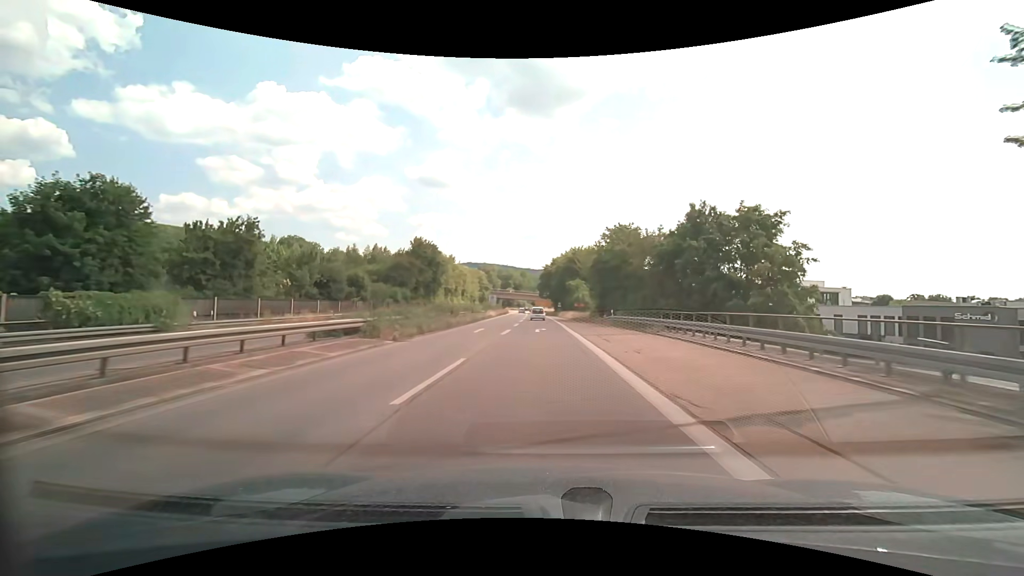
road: trunk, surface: asphalt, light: Day
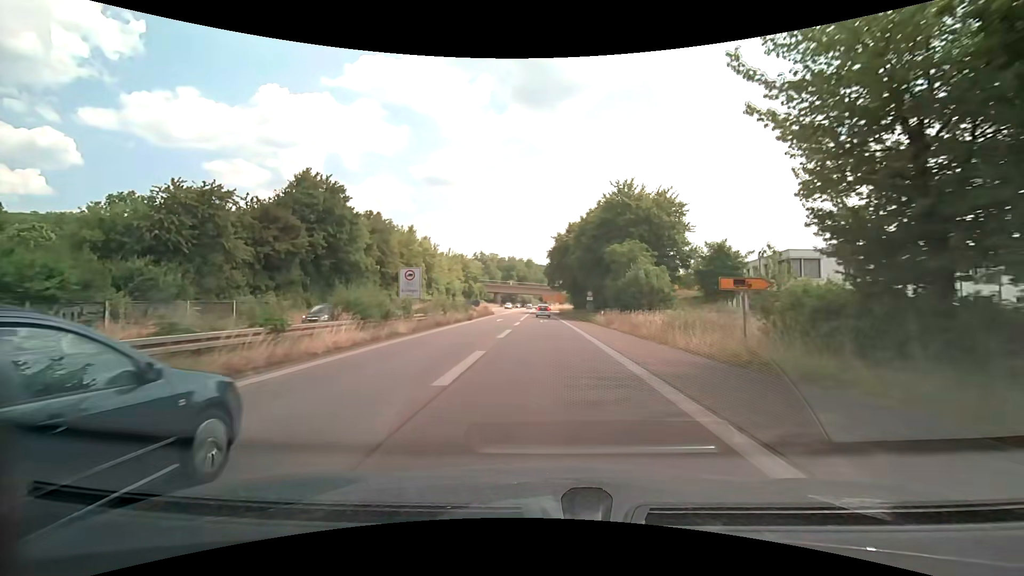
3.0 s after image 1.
(-0.3, +52.6) m; -1°
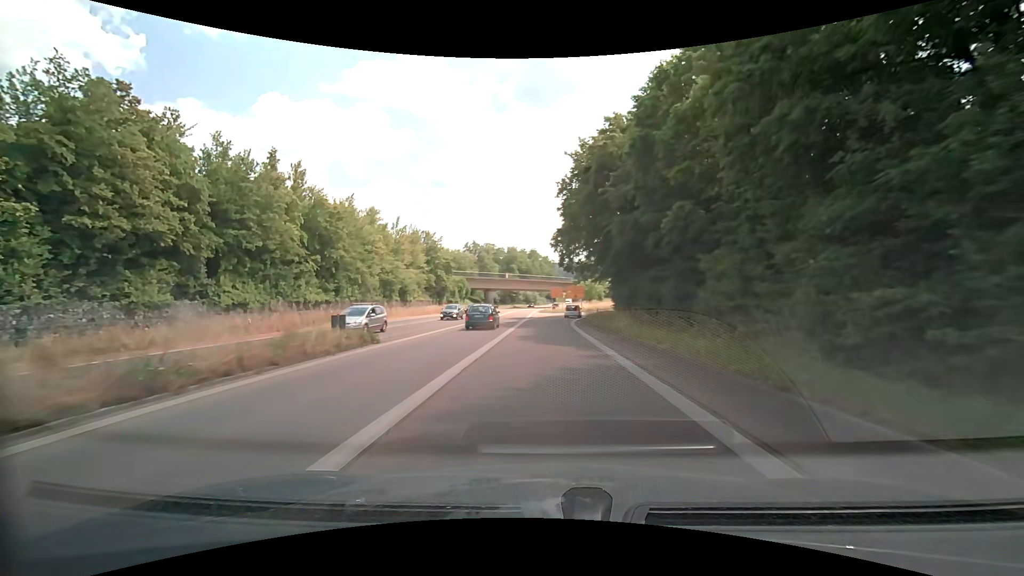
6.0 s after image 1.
(-0.4, +46.7) m; -1°
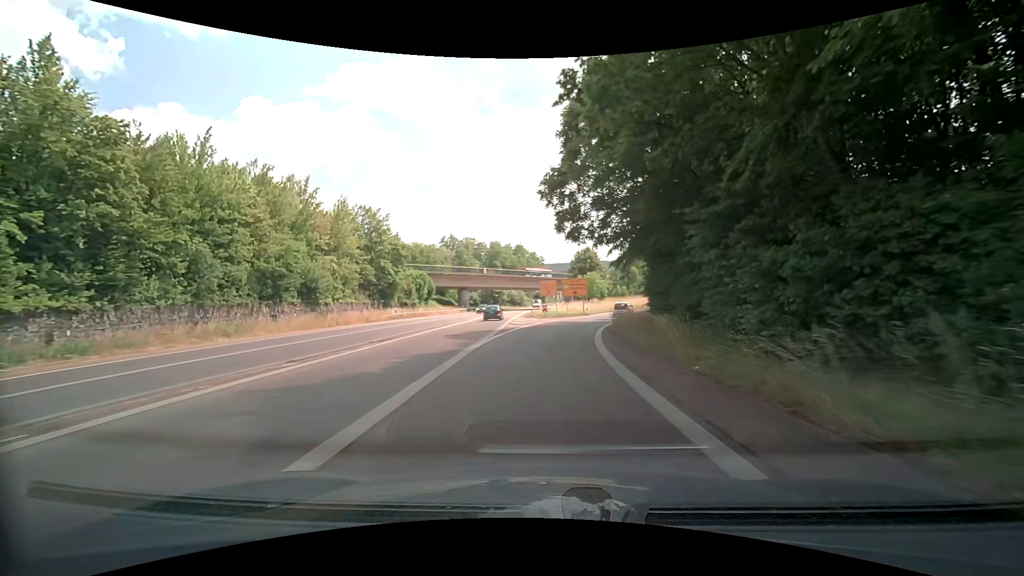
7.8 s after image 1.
(+0.1, +25.6) m; +1°
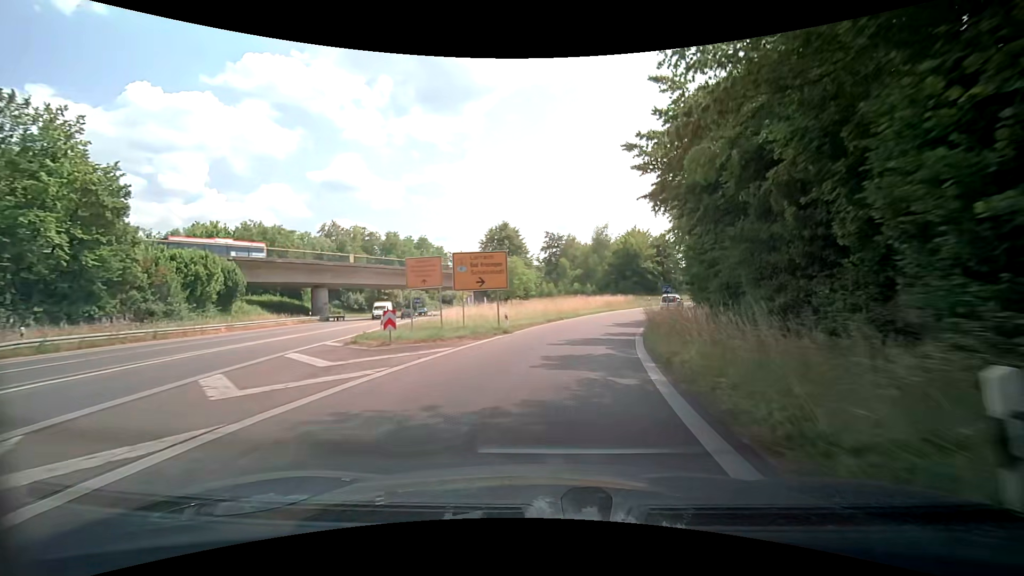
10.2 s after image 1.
(+2.3, +33.4) m; +10°
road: trunk_link
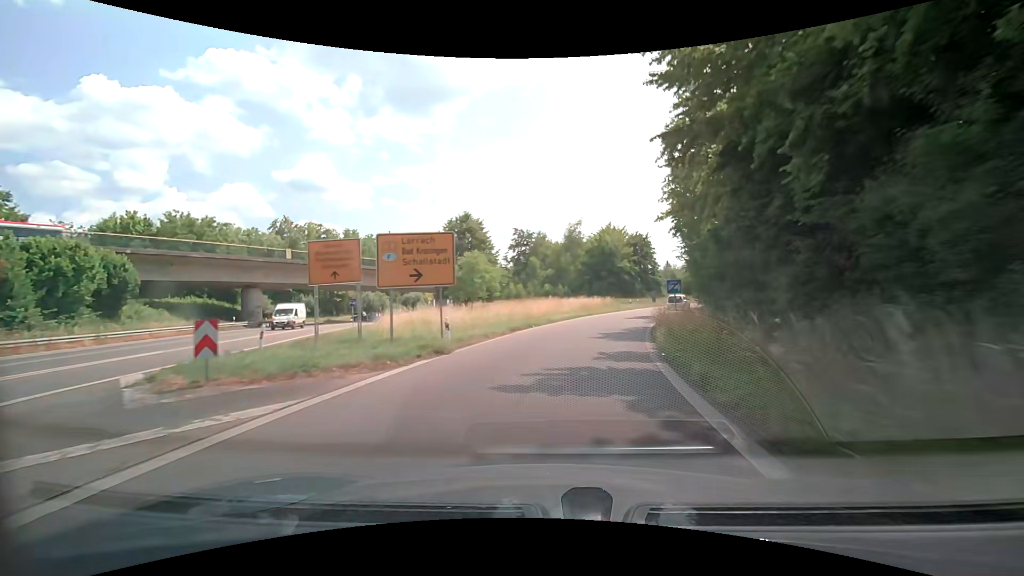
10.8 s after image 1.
(+0.2, +8.4) m; +3°
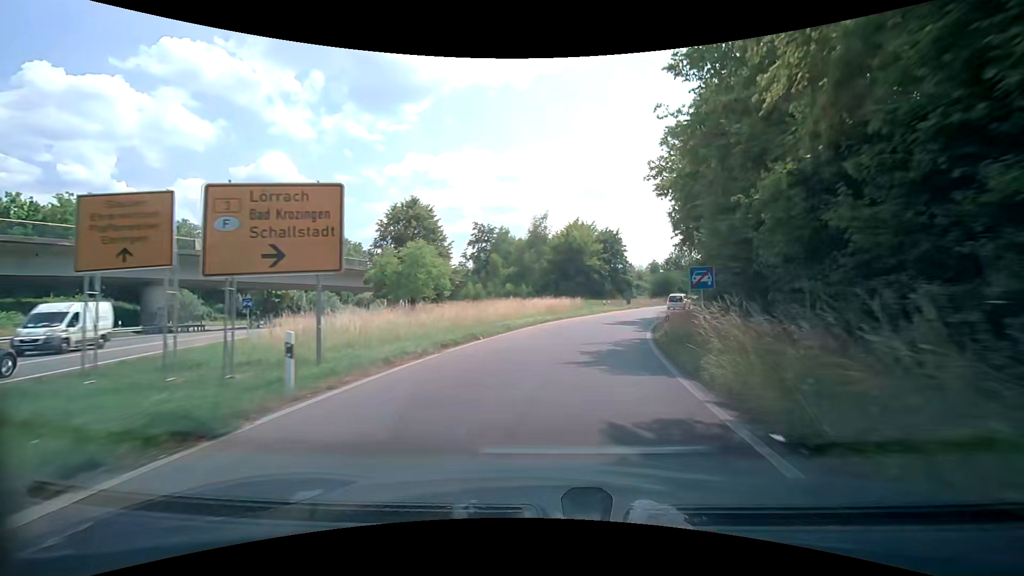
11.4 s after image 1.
(+0.3, +8.3) m; +4°
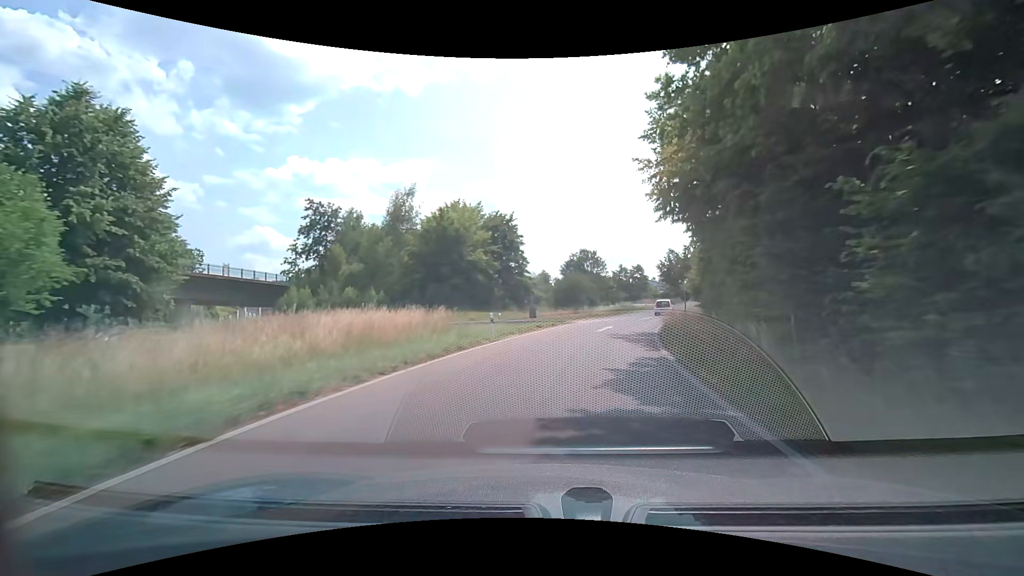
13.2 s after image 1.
(+2.6, +24.3) m; +13°
(0, +10) (+2, +20) (+4, +30) (+7, +39) (+11, +49) (+14, +58) (+18, +67) (+21, +77) (+23, +86) (+25, +96) m
